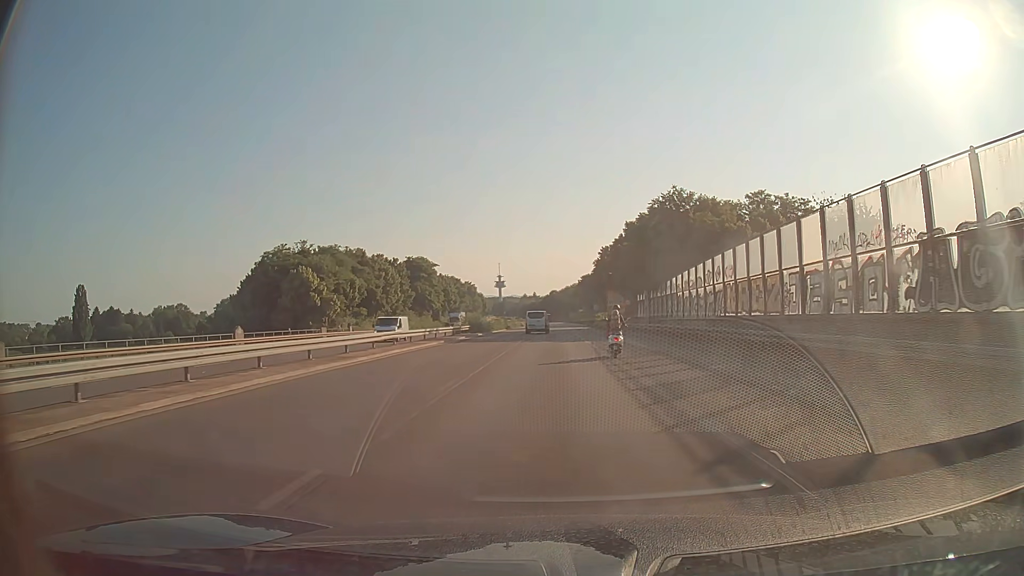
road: trunk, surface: asphalt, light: Day
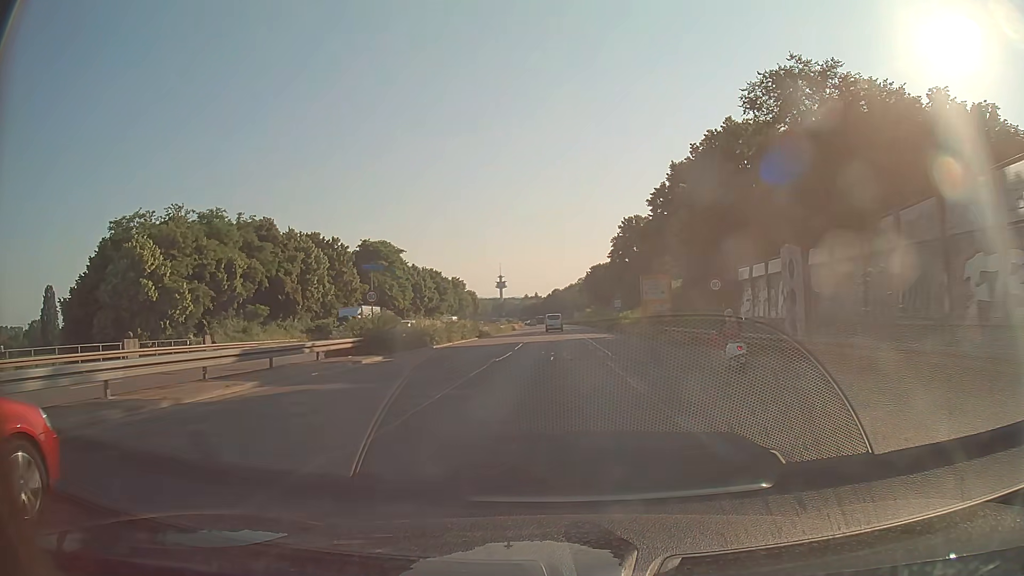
(-0.1, +35.4) m; 0°
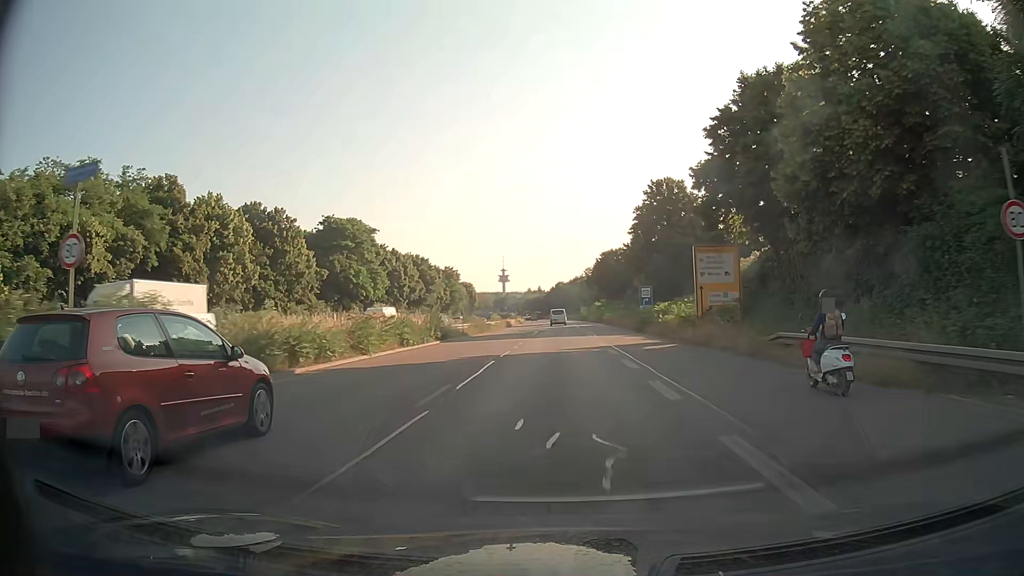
(-0.2, +20.4) m; -1°
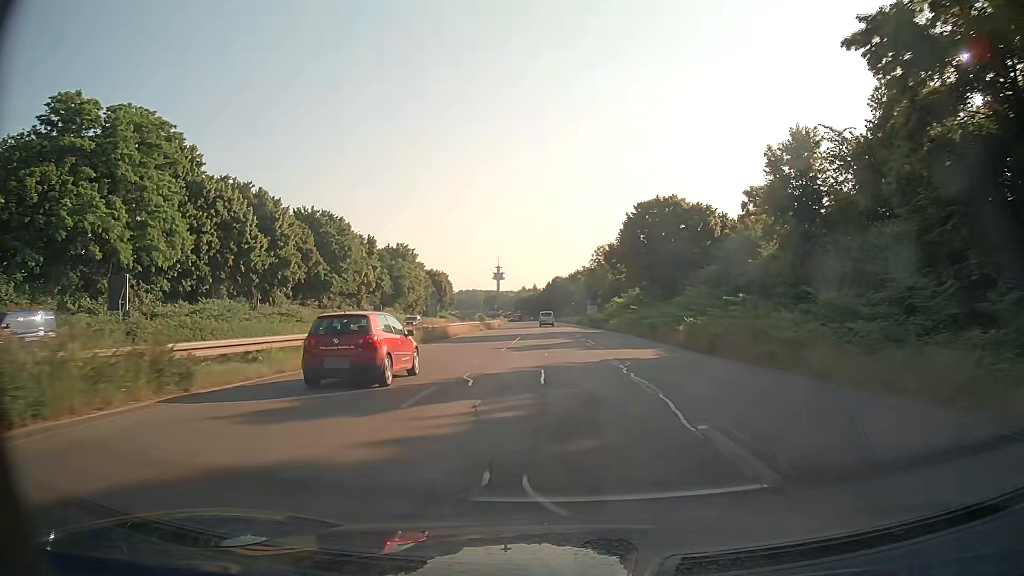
(+0.3, +54.1) m; 0°
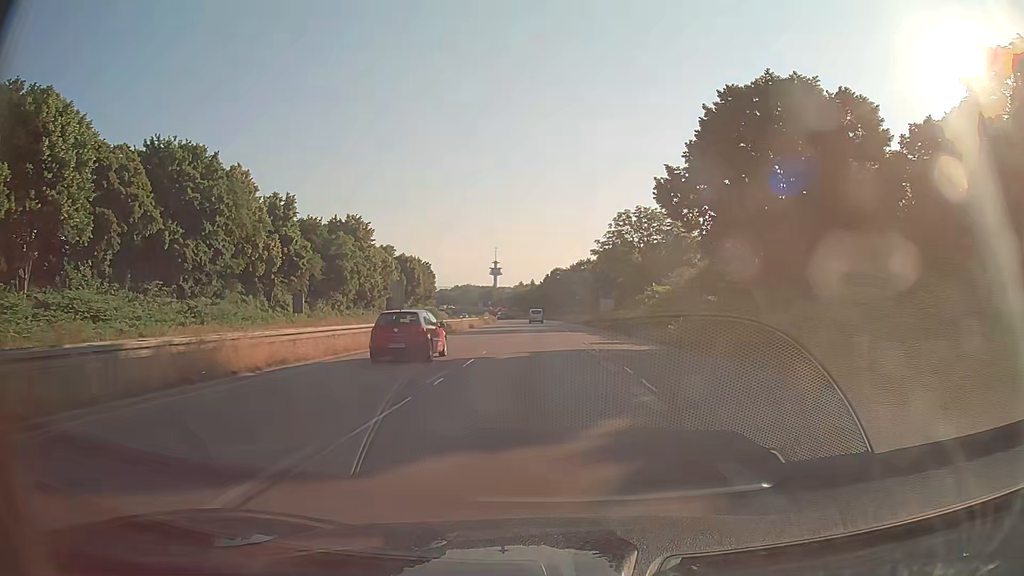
(-0.2, +32.7) m; 0°
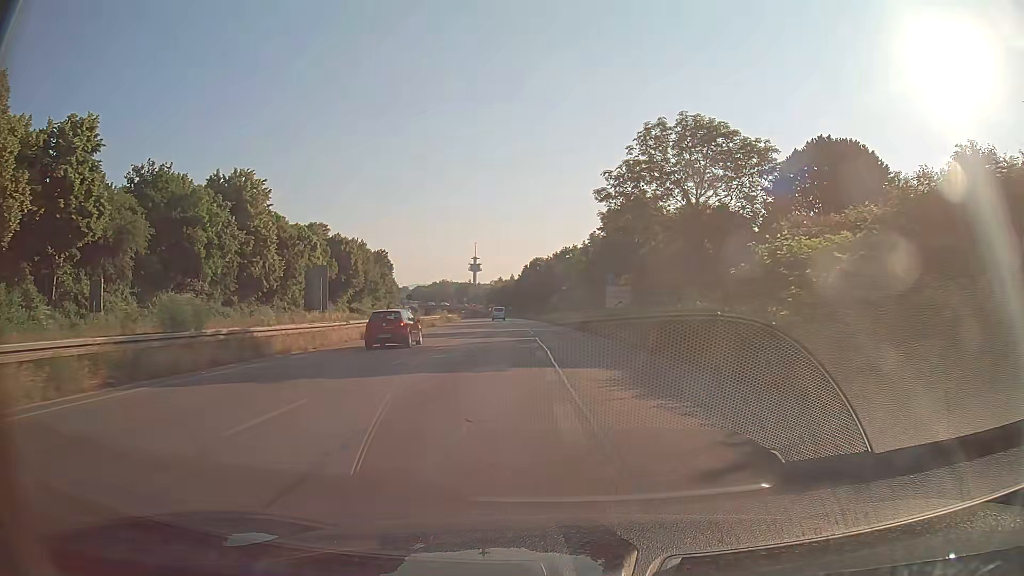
(+0.3, +32.7) m; +2°
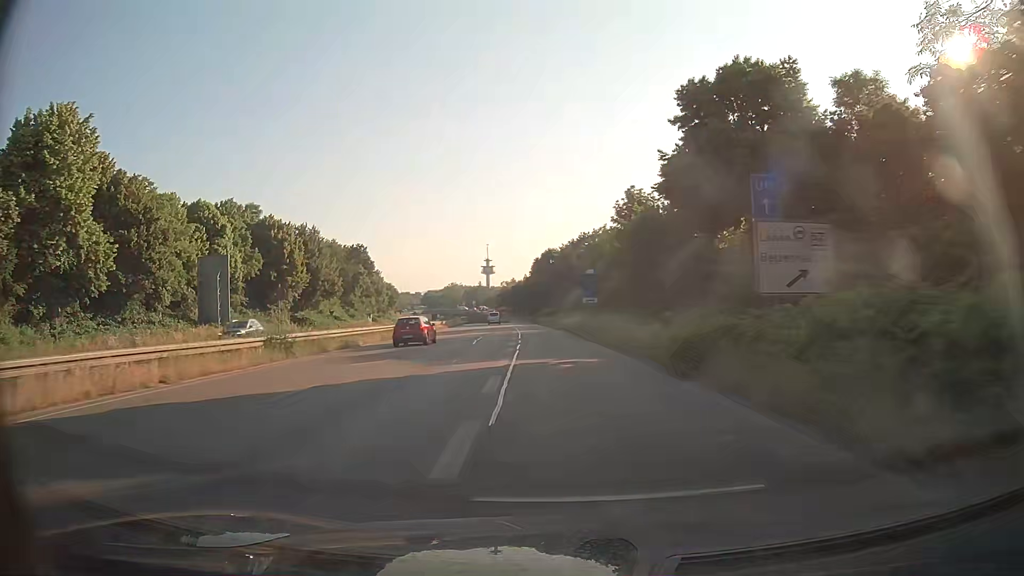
(-0.4, +31.9) m; -2°
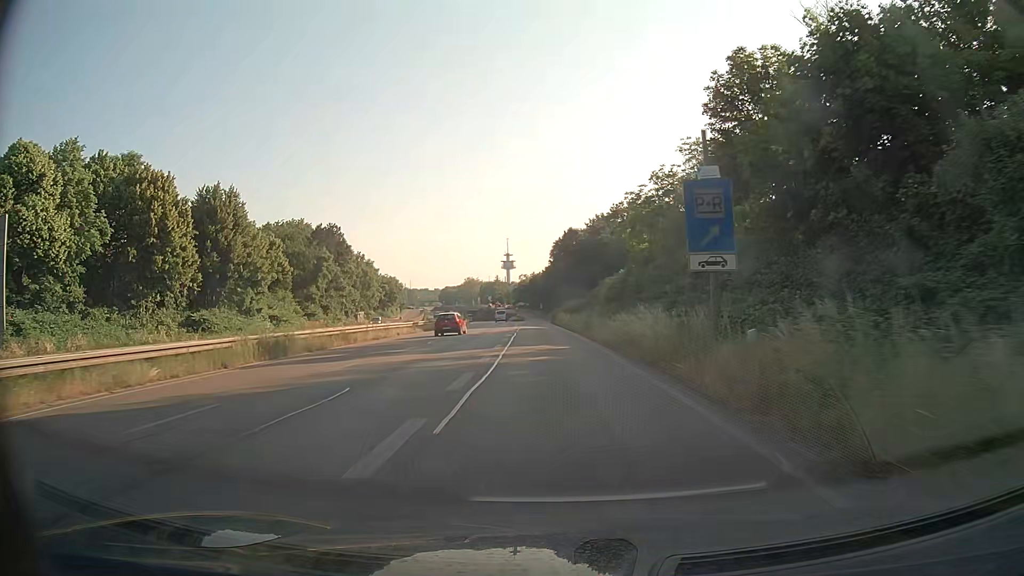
(-0.5, +30.5) m; -2°
(0, +10) (0, +20) (0, +30) (-1, +40) (-1, +50) (-1, +60) (-2, +70) (-2, +80) (-2, +90) (-2, +100) m
